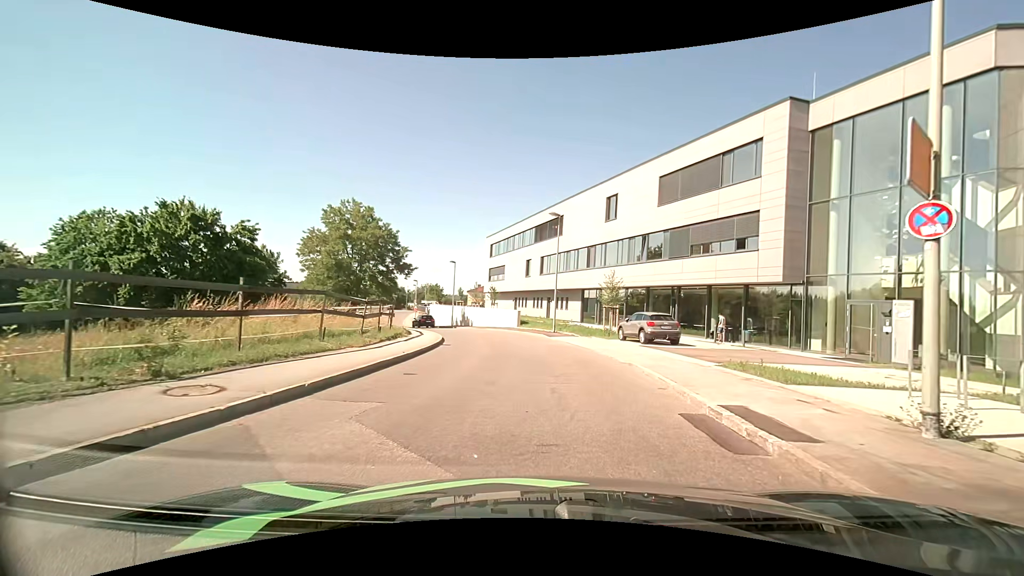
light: Day
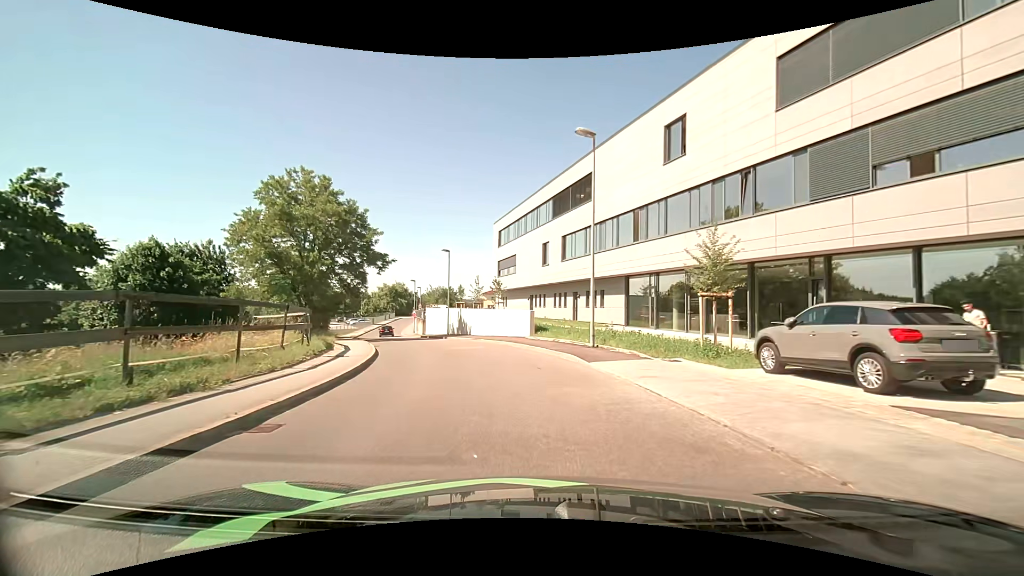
(-0.2, +15.7) m; -3°
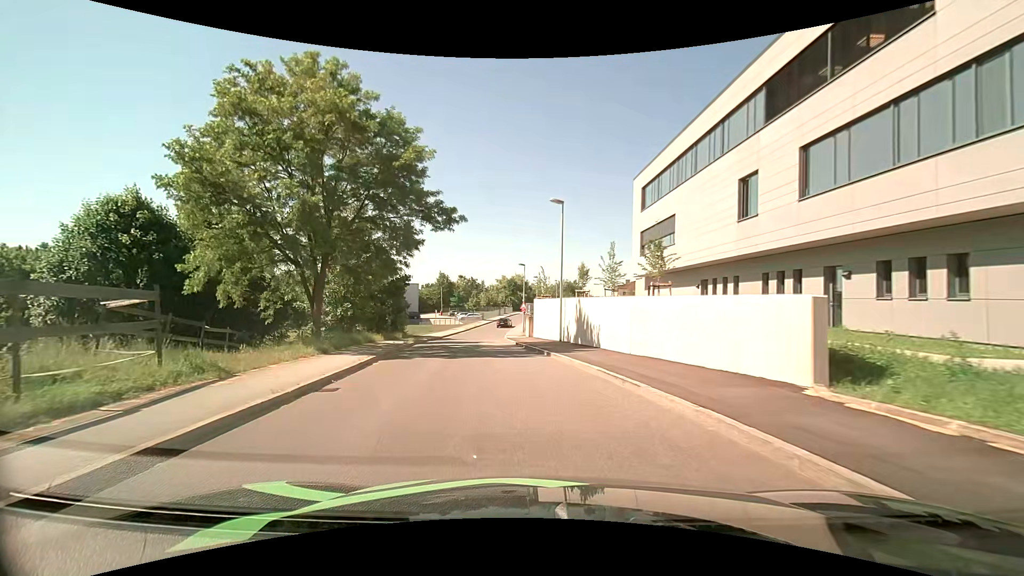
(-2.4, +19.6) m; -15°
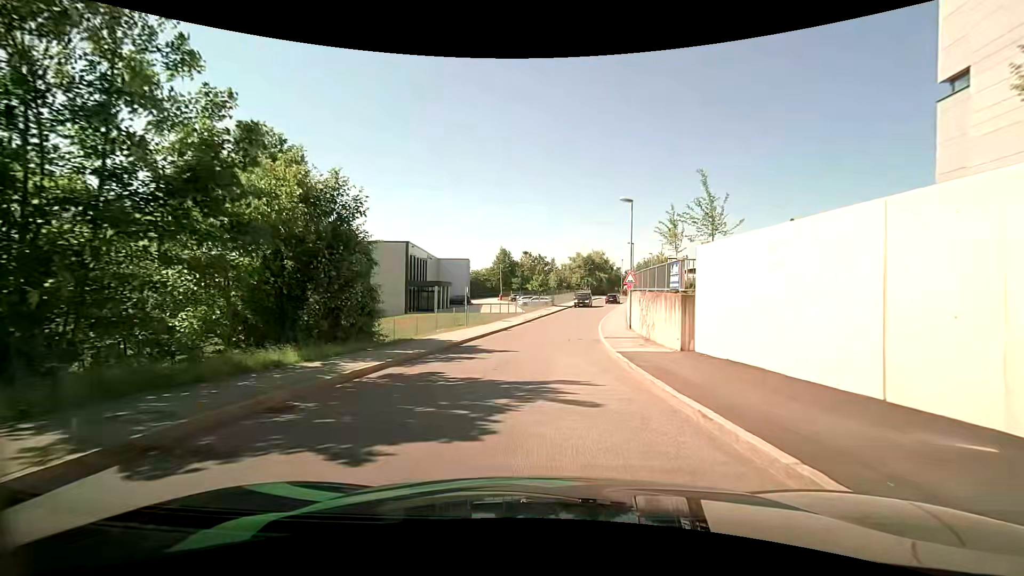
(-2.6, +26.6) m; -8°
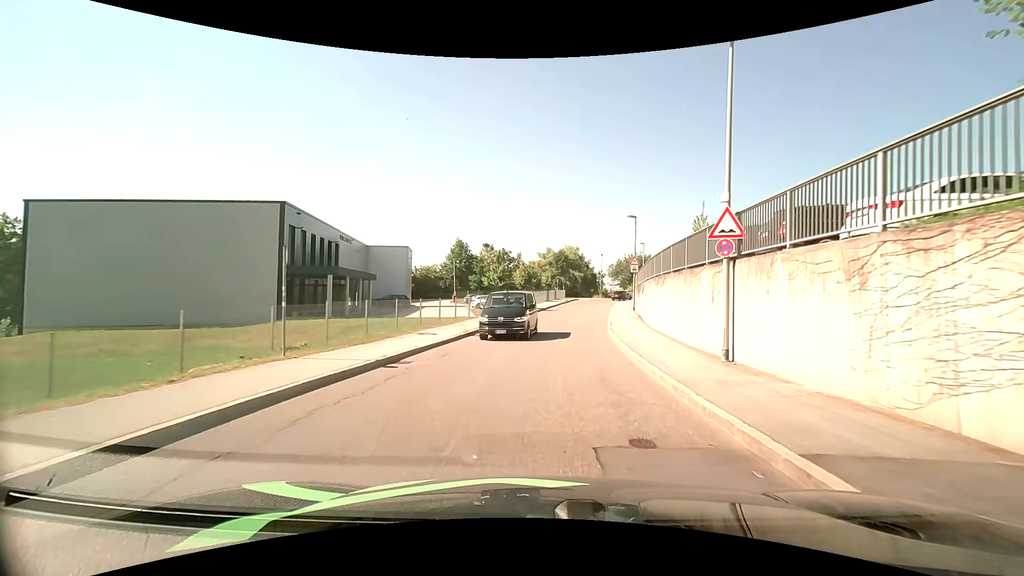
(+0.4, +19.6) m; +3°
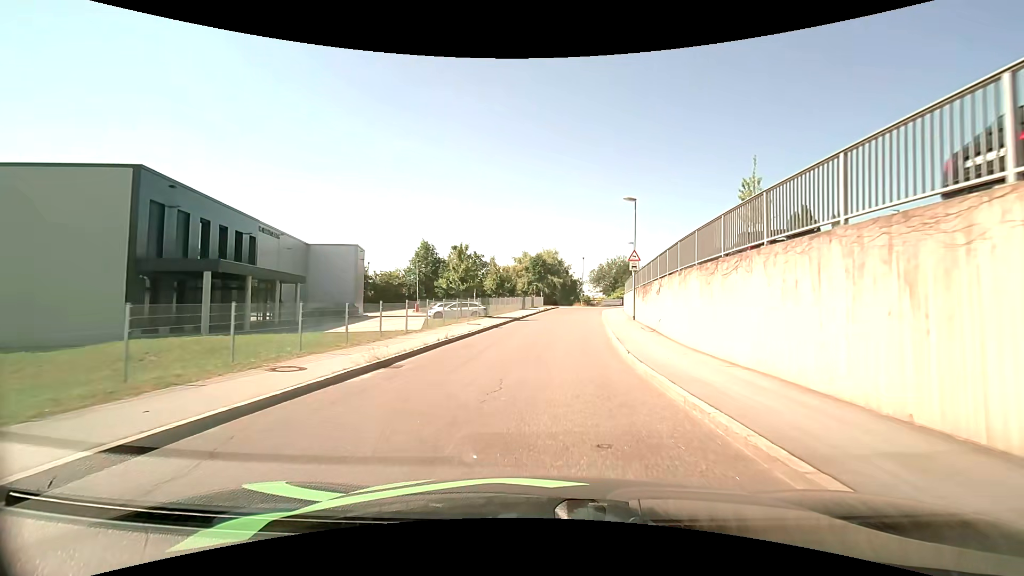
(+0.3, +9.7) m; +2°
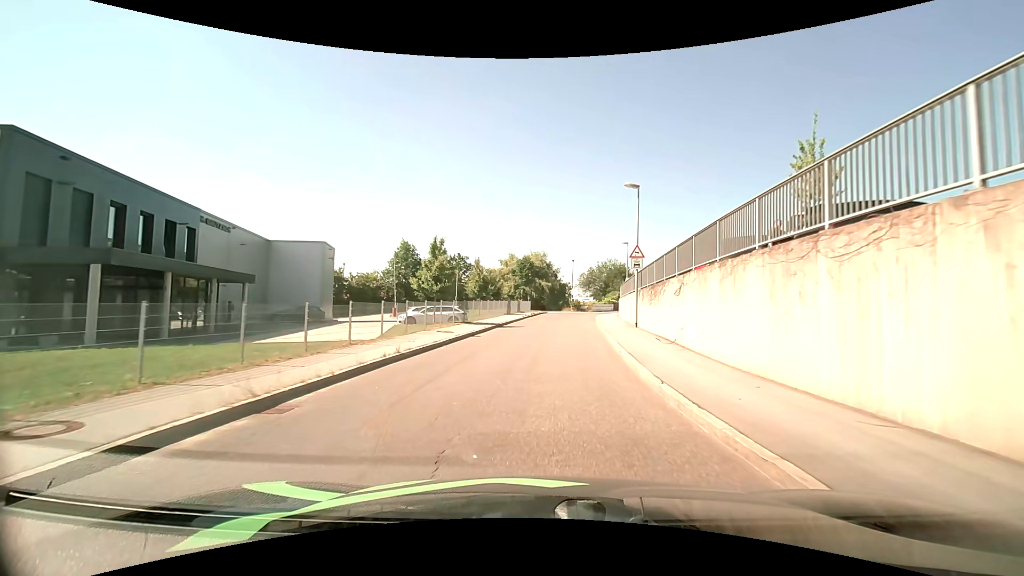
(+0.1, +4.9) m; +2°
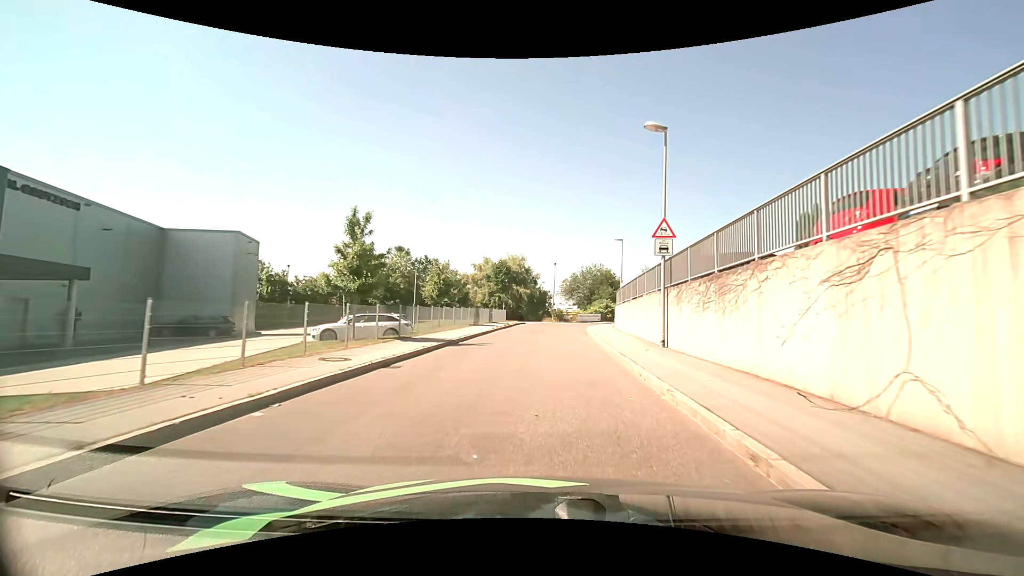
(+0.2, +10.2) m; +2°
(0, +10) (+1, +20) (+1, +30) (+2, +40) (+4, +50) (+8, +59) (+15, +66) (+24, +70) (+34, +72) (+44, +73) m
